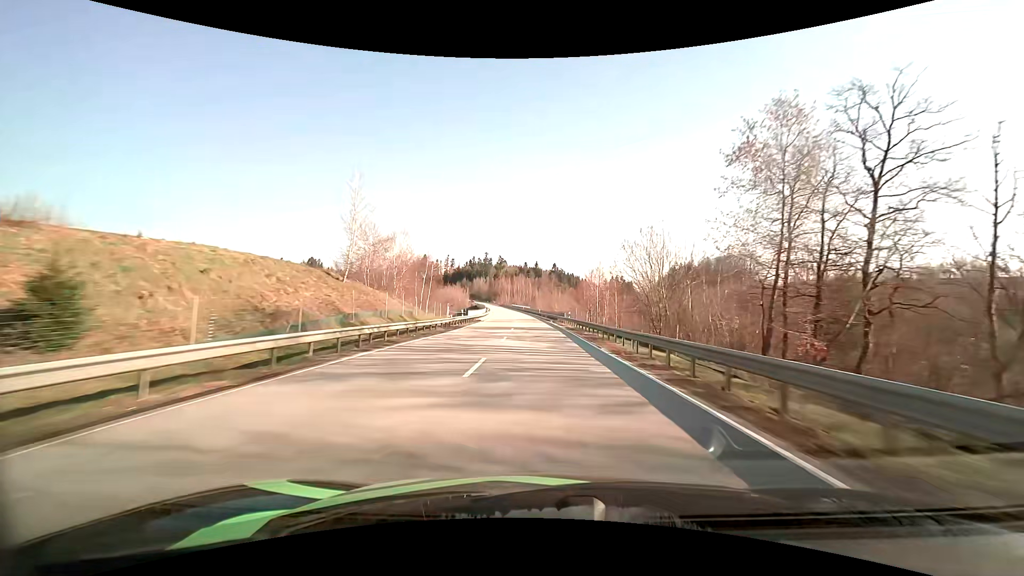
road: primary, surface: asphalt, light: Day
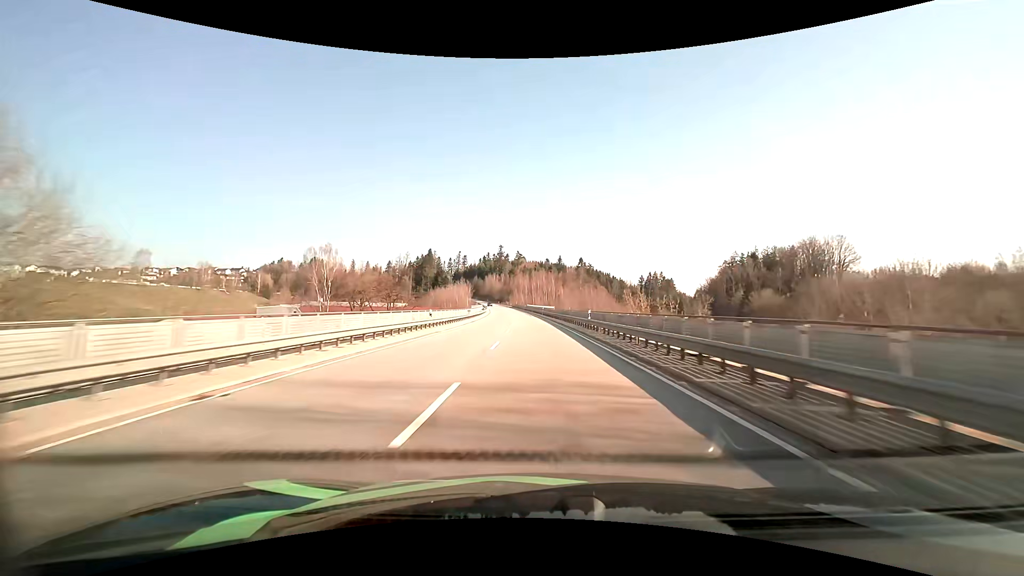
(-1.5, +65.1) m; -3°
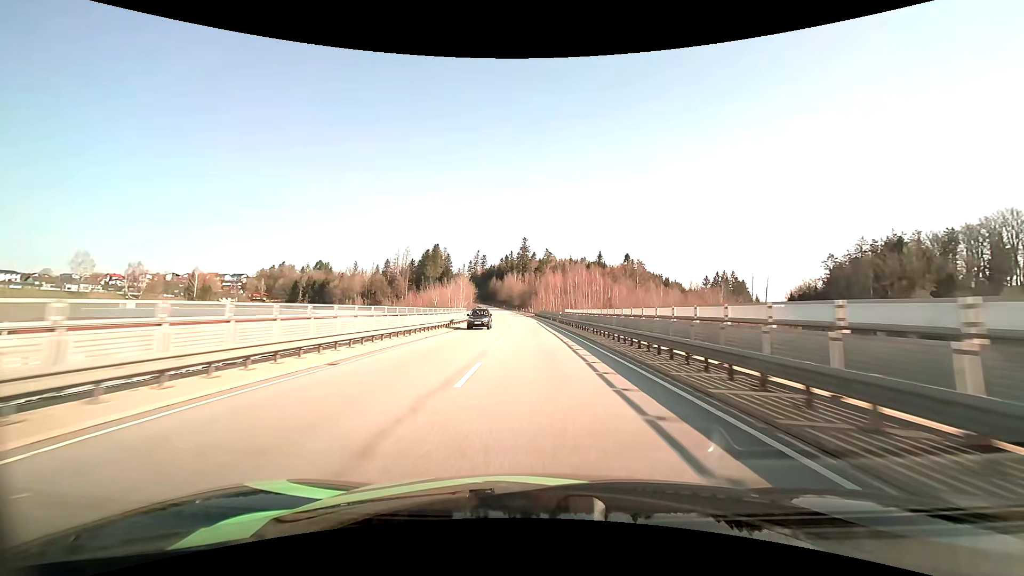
(-2.6, +79.2) m; -3°
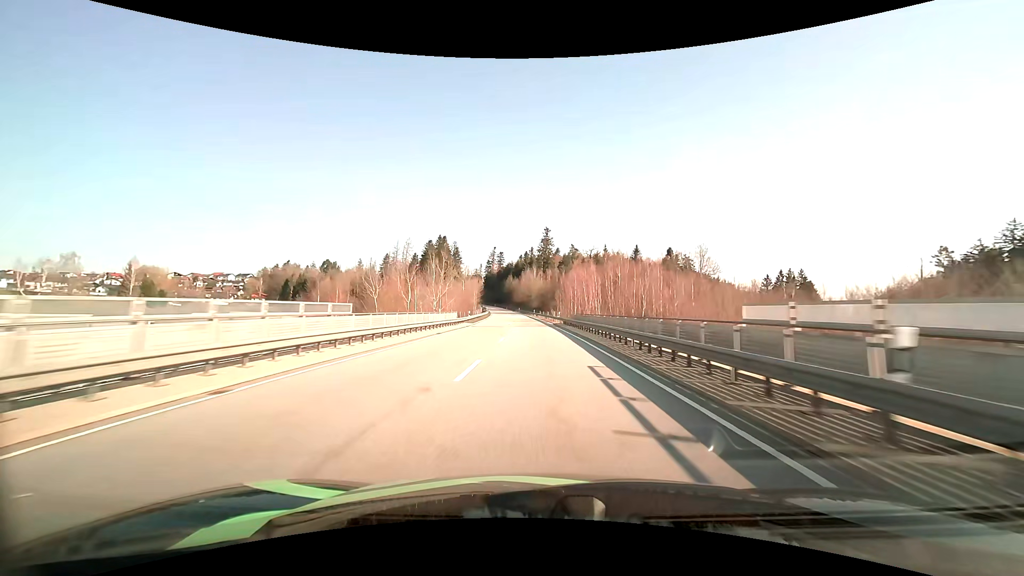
(-0.9, +47.1) m; -2°
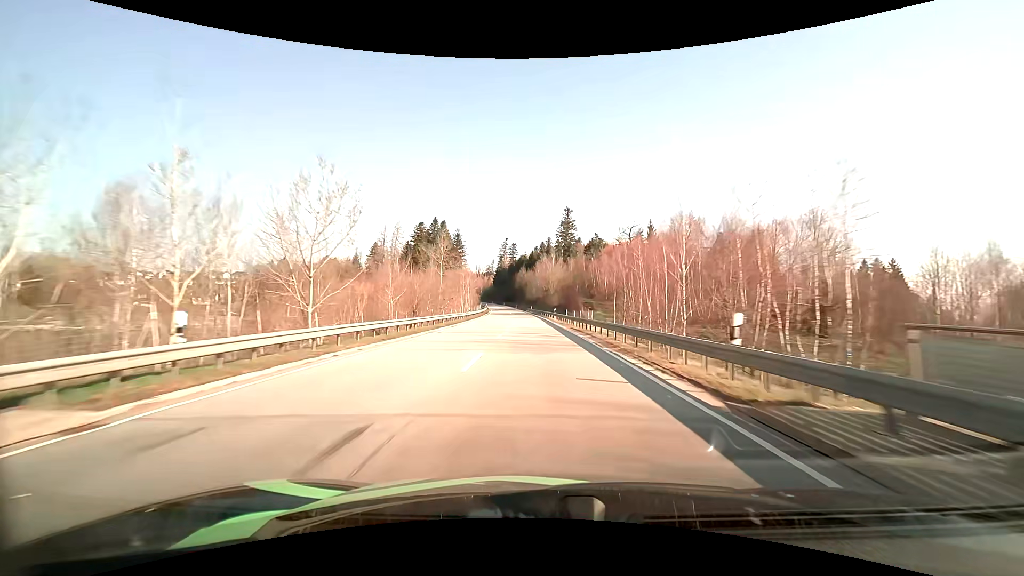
(-0.9, +46.8) m; -2°
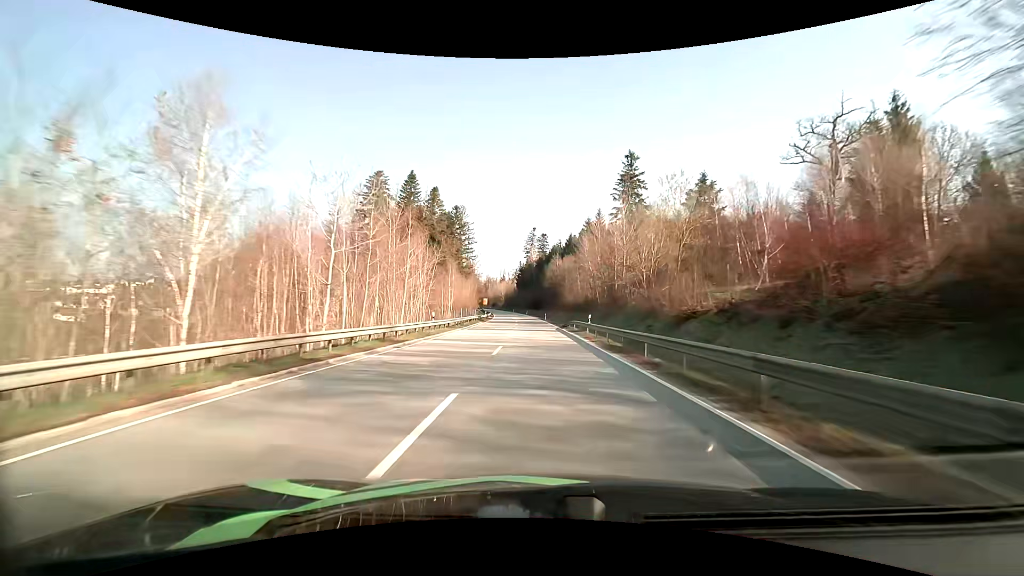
(-2.7, +78.1) m; -4°
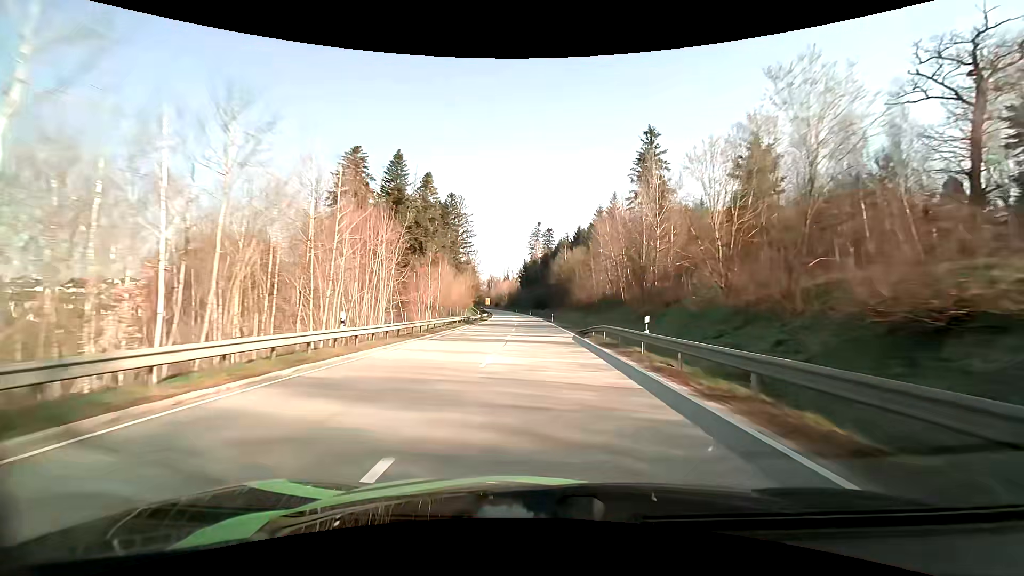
(-0.1, +15.7) m; -1°
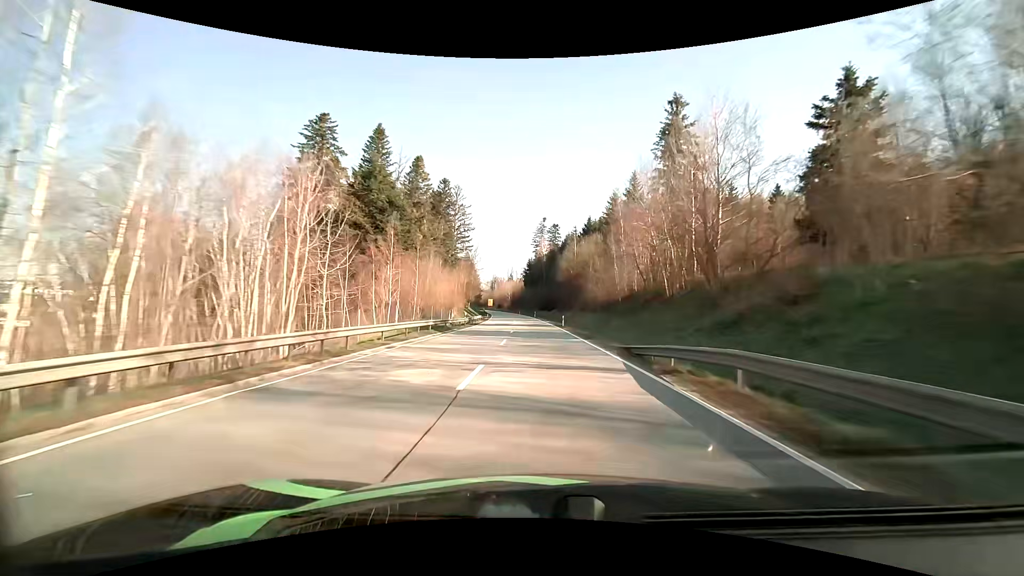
(-0.1, +15.7) m; -1°
(0, +10) (0, +20) (0, +30) (0, +40) (-1, +50) (-1, +60) (-1, +70) (-2, +80) (-2, +90) (-3, +100) m
